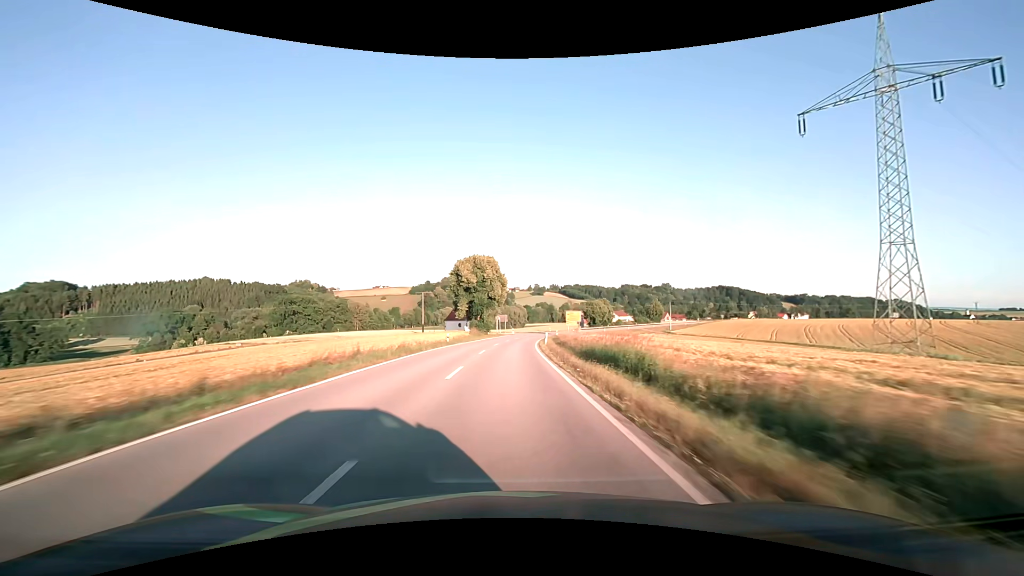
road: secondary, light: Day
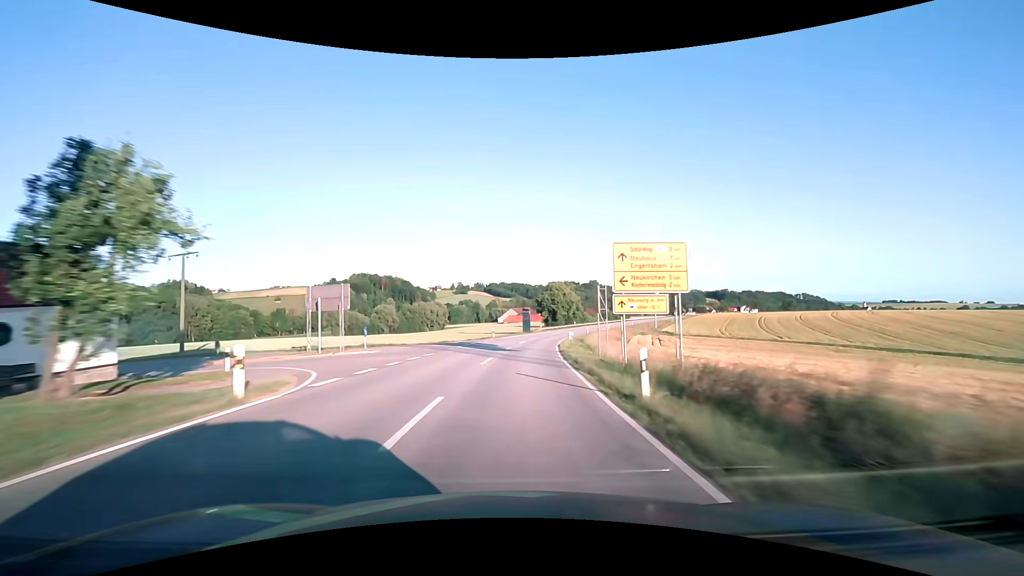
(+4.6, +78.7) m; +9°
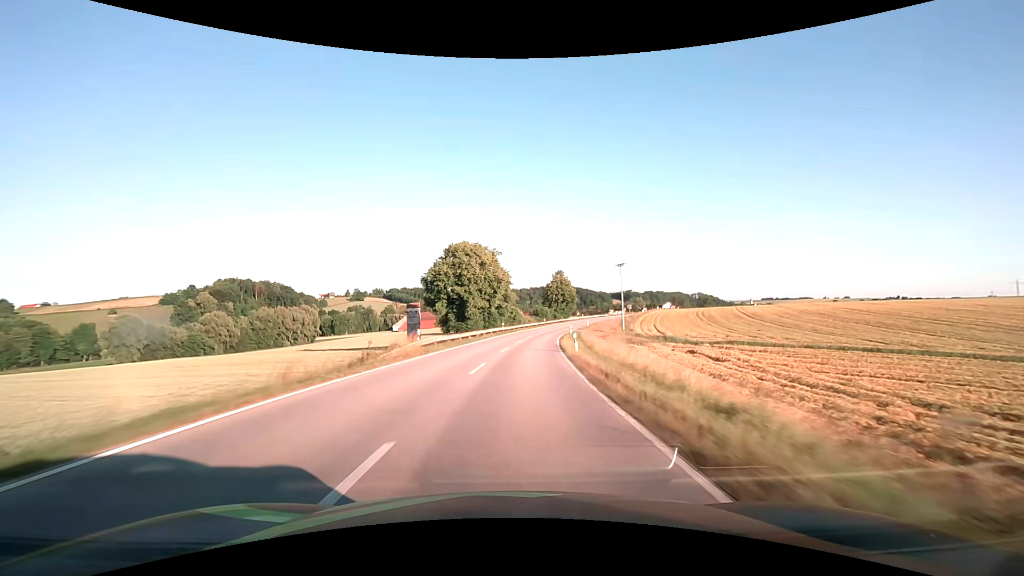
(+5.5, +62.8) m; +10°
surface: asphalt
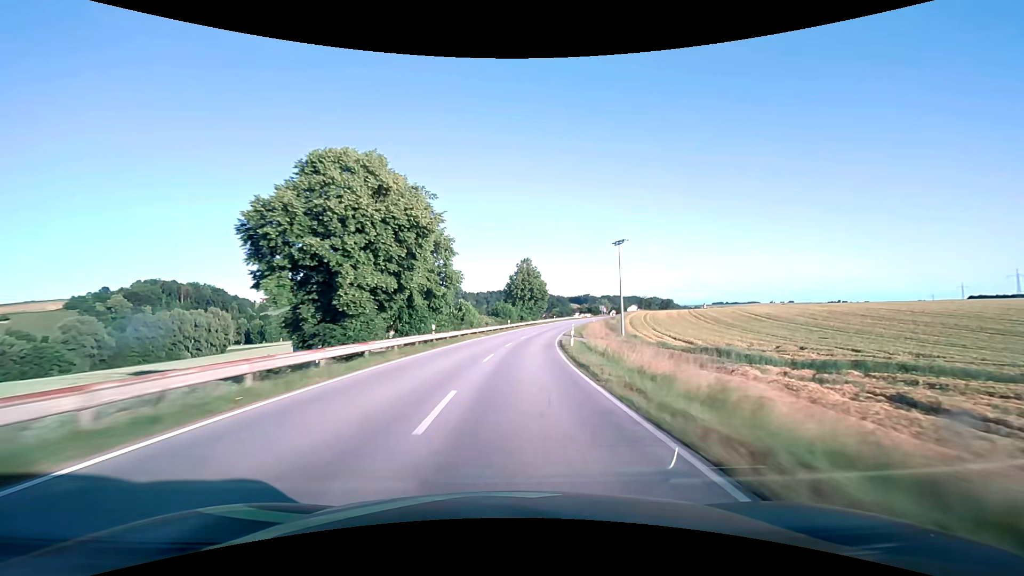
(+1.4, +31.5) m; +5°
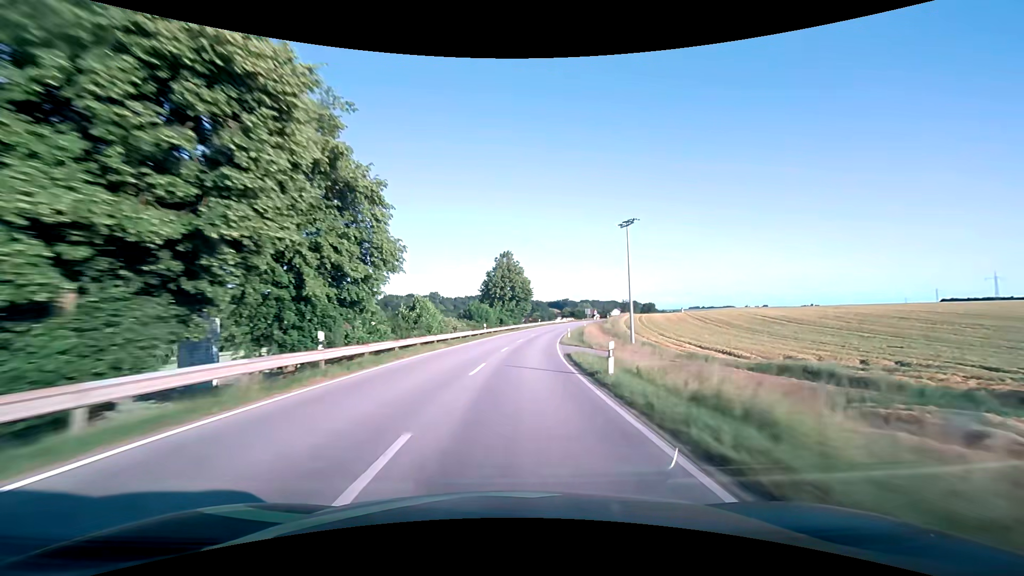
(+0.3, +15.8) m; +3°
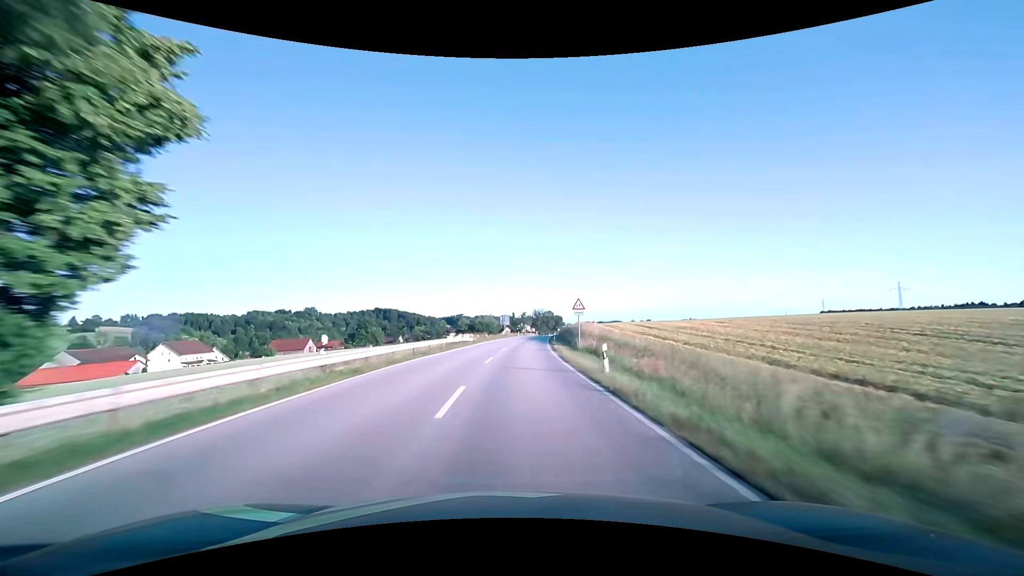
(+8.3, +78.1) m; +12°
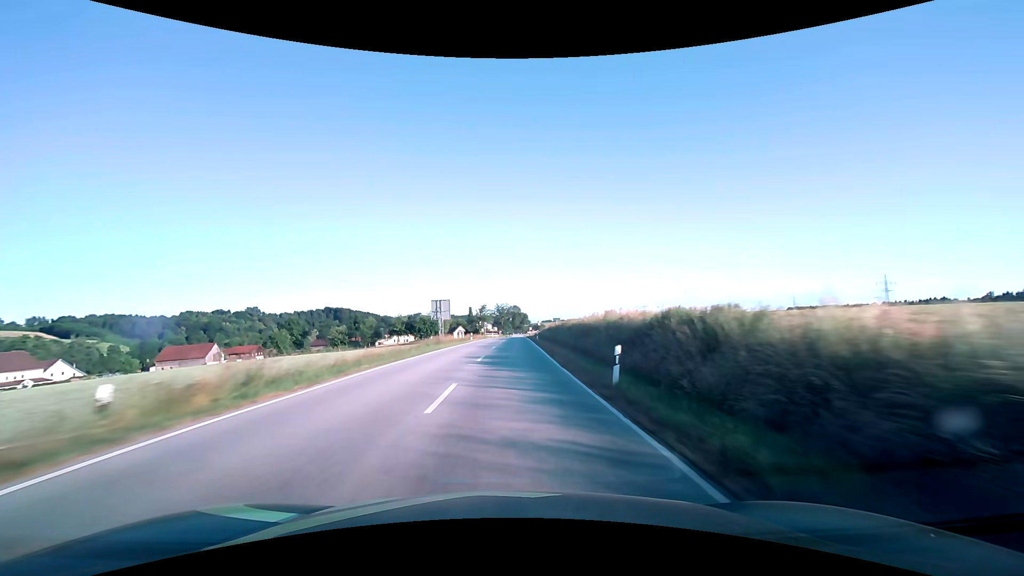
(+2.1, +47.0) m; +5°
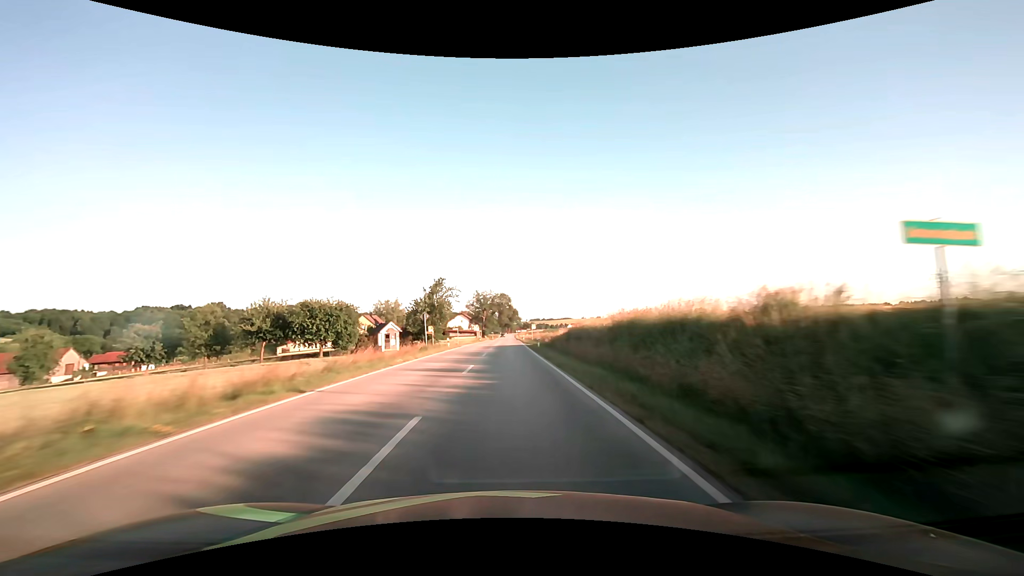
(+1.0, +63.1) m; +1°
(0, +10) (0, +20) (0, +30) (0, +40) (0, +50) (0, +60) (0, +70) (0, +80) (0, +90) (0, +100) m
